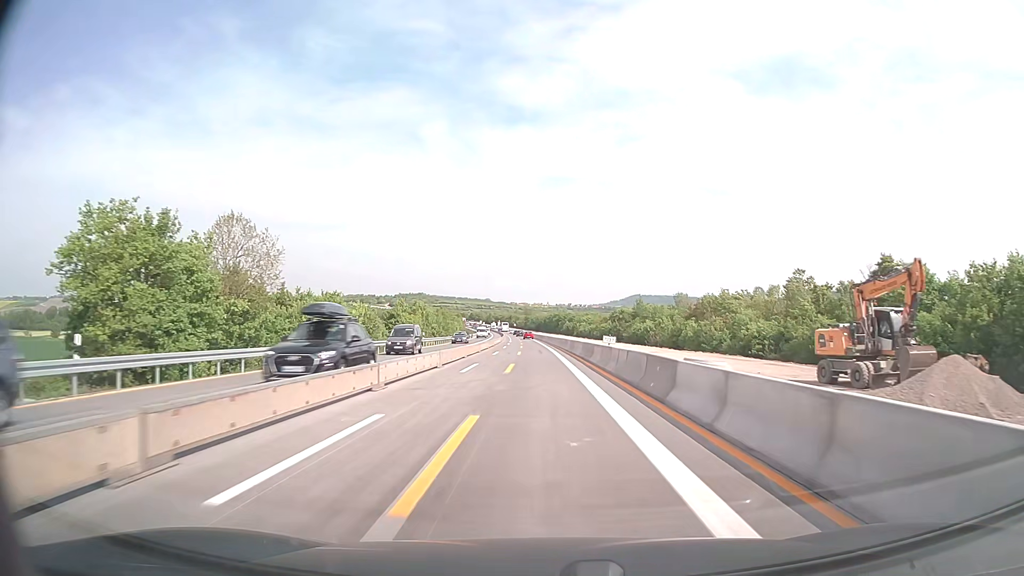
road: motorway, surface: concrete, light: Day
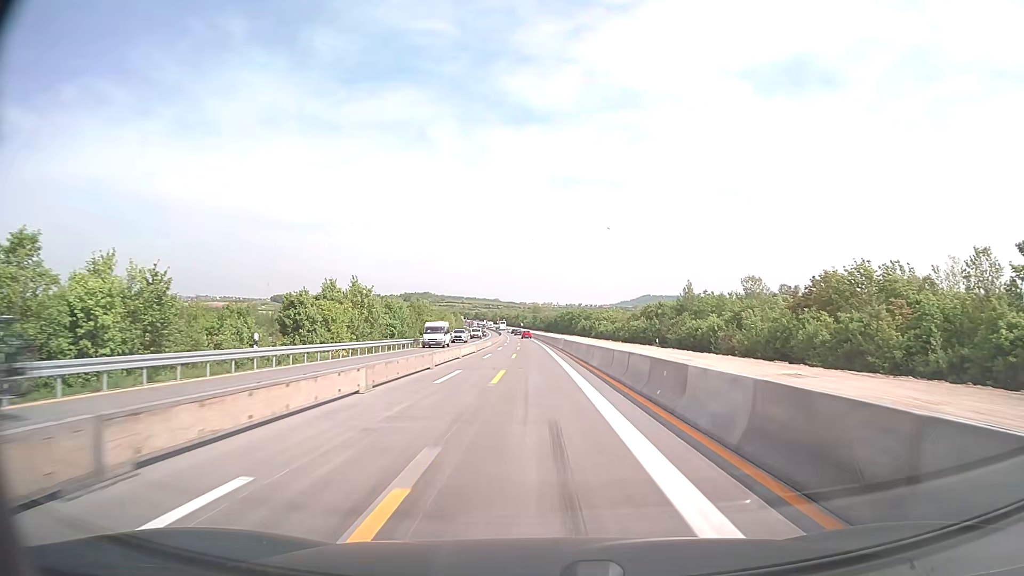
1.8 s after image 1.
(-0.3, +40.7) m; -1°
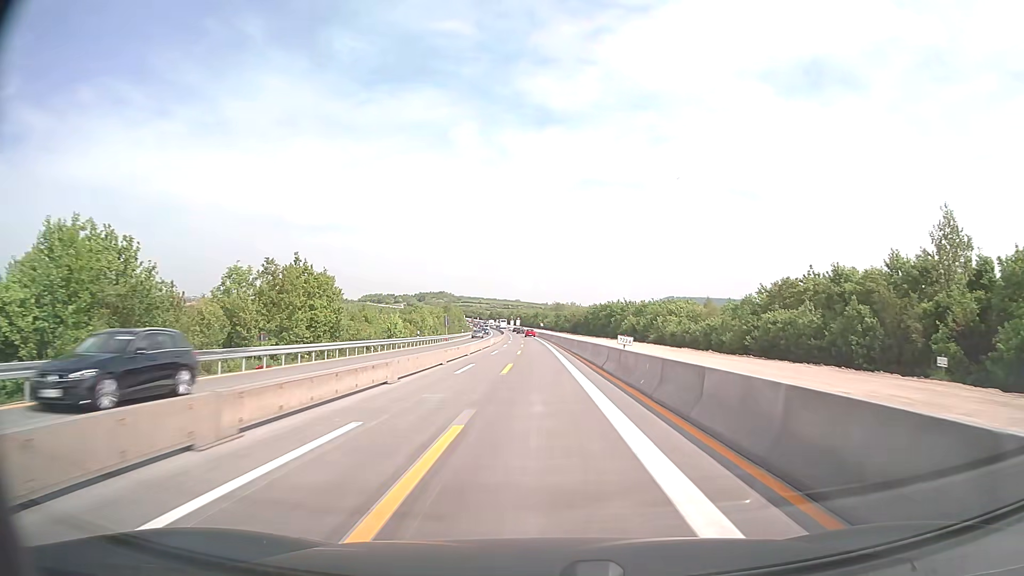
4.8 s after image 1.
(-1.1, +67.6) m; -2°
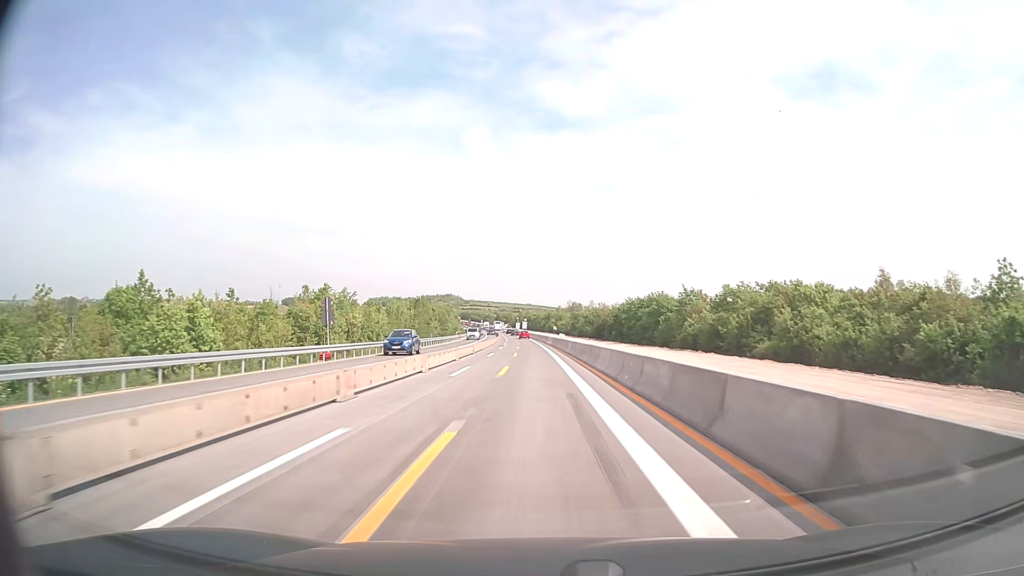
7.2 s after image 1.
(-0.5, +54.1) m; -1°
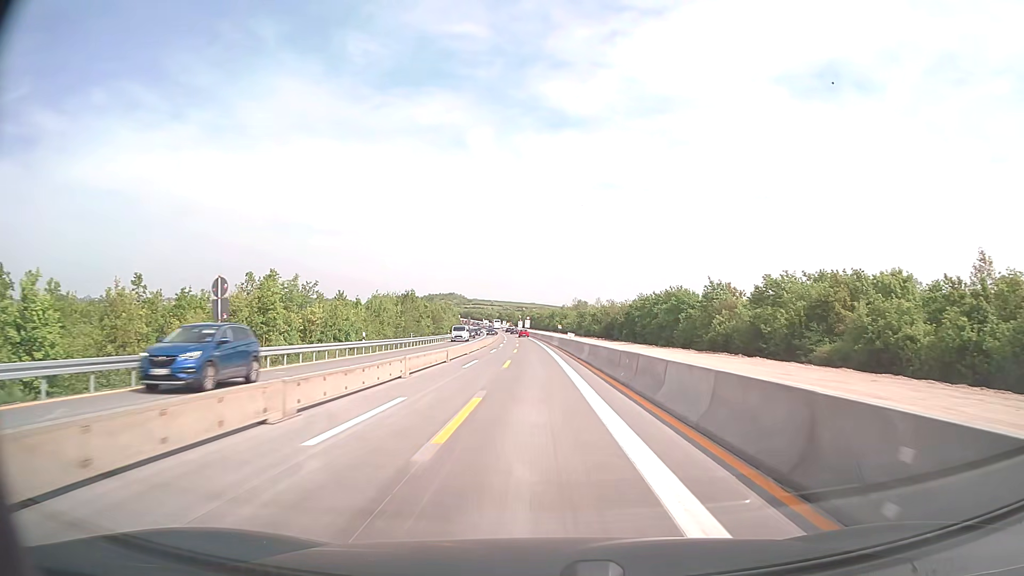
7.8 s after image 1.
(0.0, +13.5) m; 0°
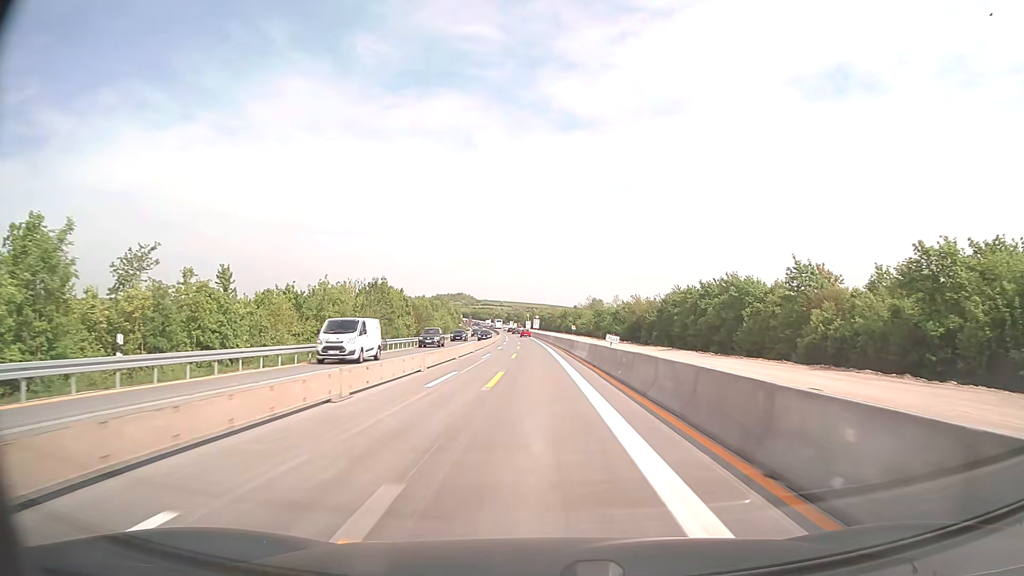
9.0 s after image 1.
(-0.2, +27.0) m; -1°
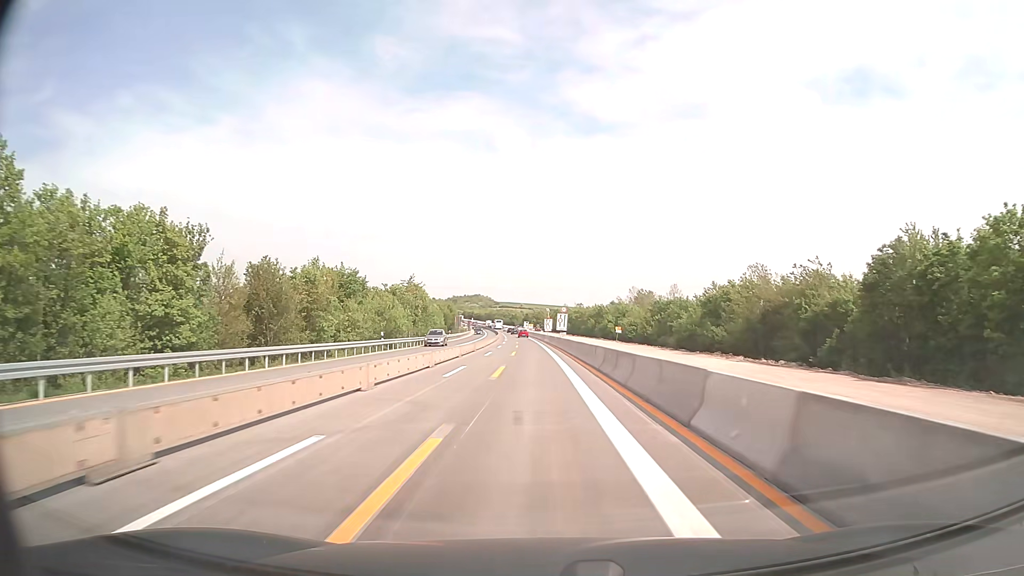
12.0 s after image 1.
(-1.1, +67.6) m; -2°
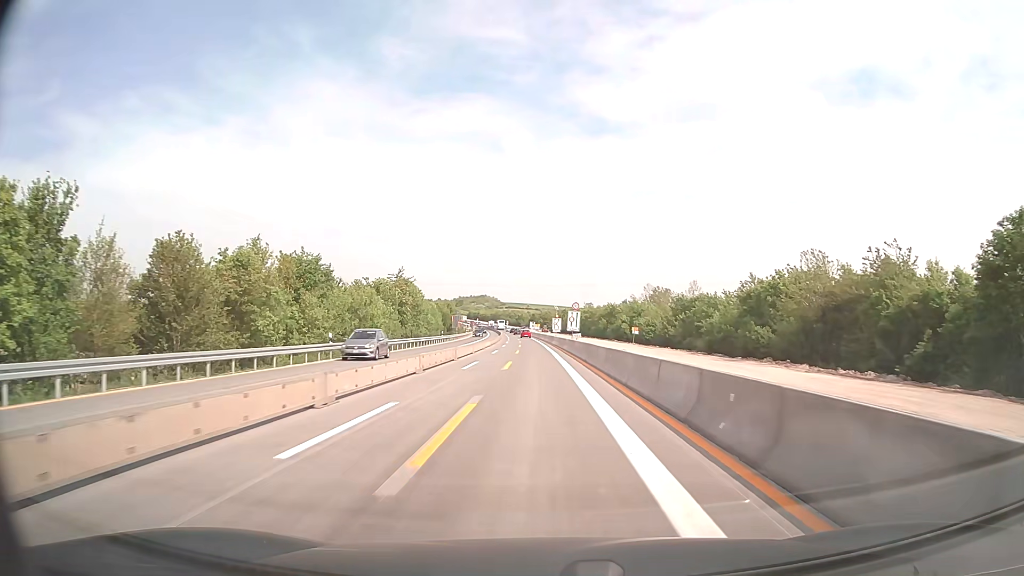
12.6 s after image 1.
(-0.1, +13.5) m; -1°
(0, +10) (0, +20) (0, +30) (0, +40) (-1, +50) (-1, +60) (-1, +70) (-1, +80) (-2, +90) (-2, +100) m
